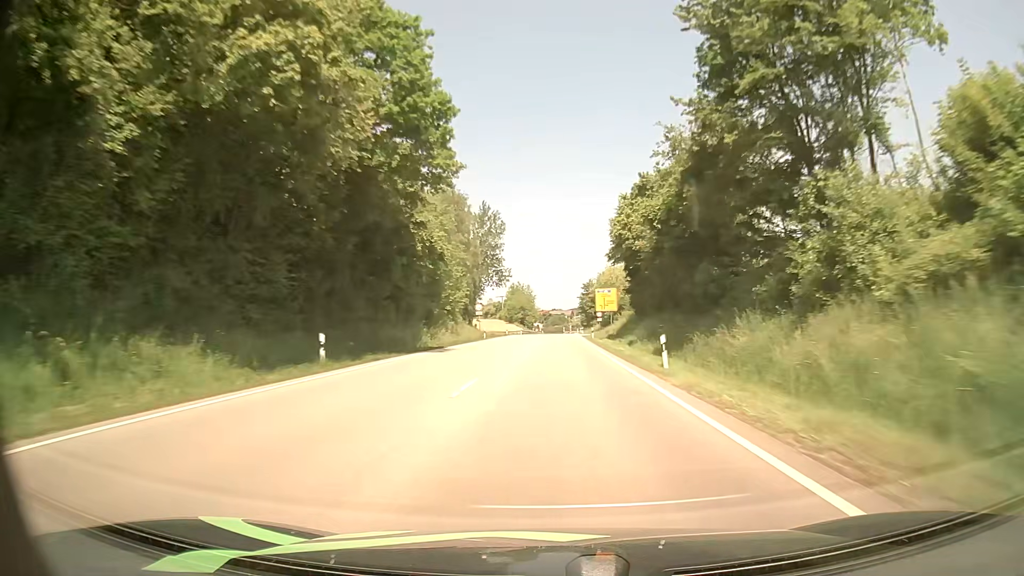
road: primary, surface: asphalt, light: Day
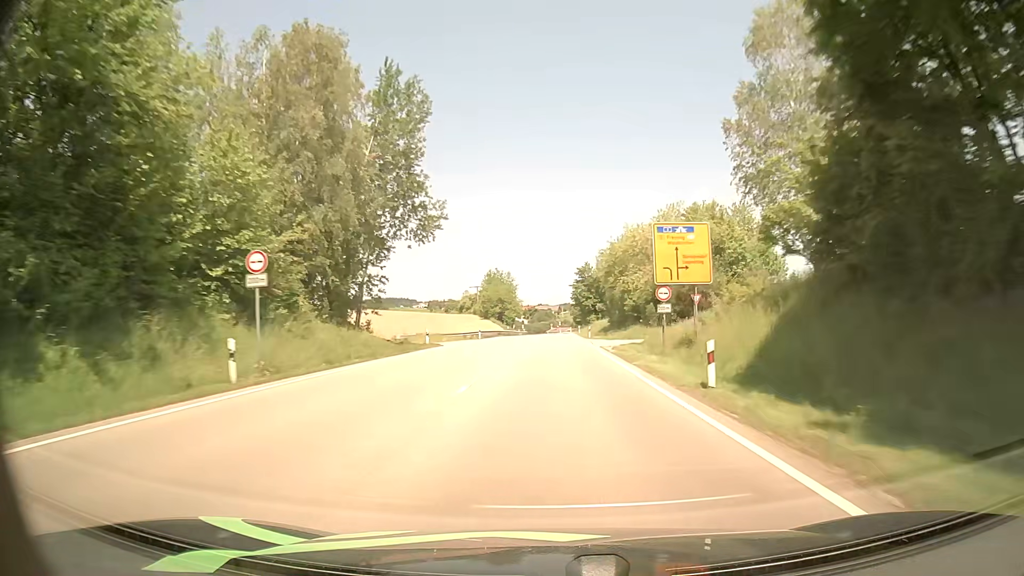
(+0.5, +48.0) m; +1°
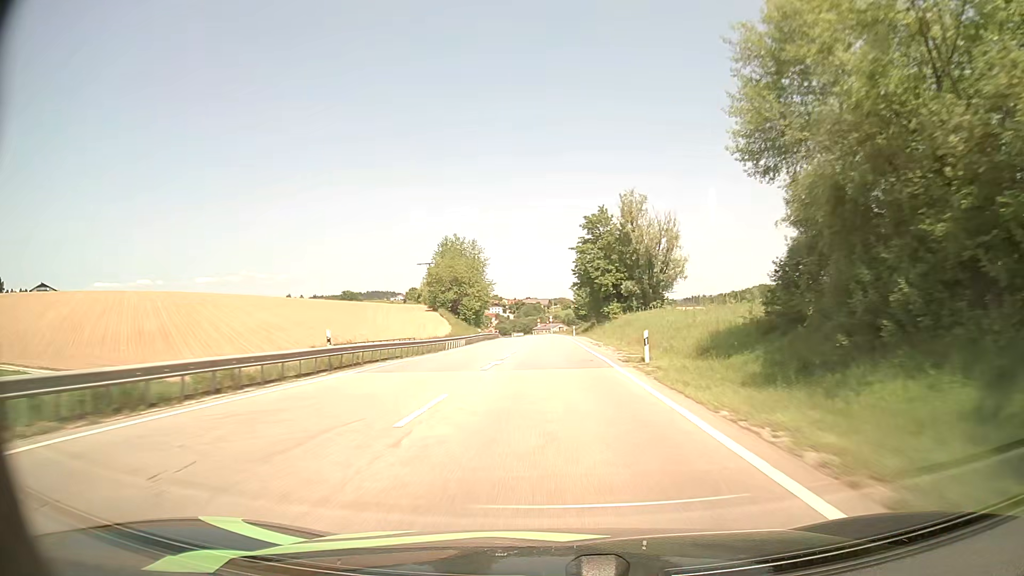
(+0.9, +74.9) m; +1°
(0, +10) (0, +20) (0, +30) (0, +40) (0, +50) (0, +60) (0, +70) (0, +80) (0, +90) (-1, +100) m
